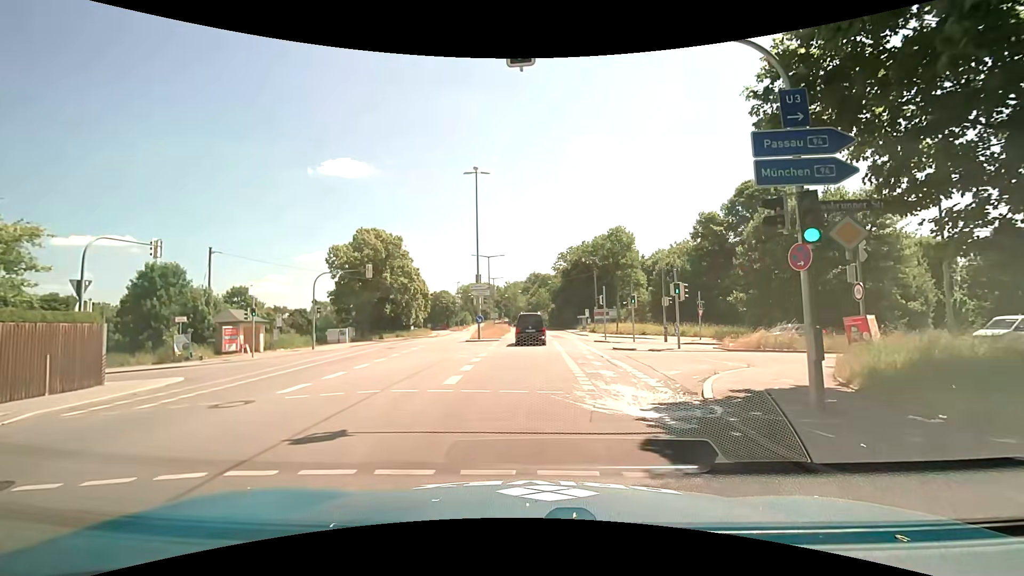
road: tertiary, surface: asphalt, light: Day
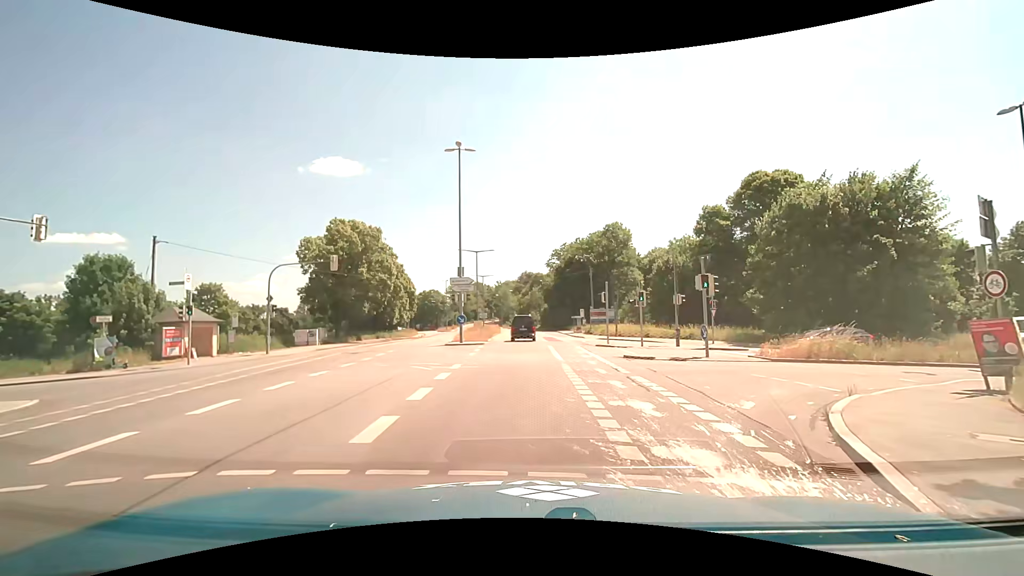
(0.0, +5.1) m; +2°
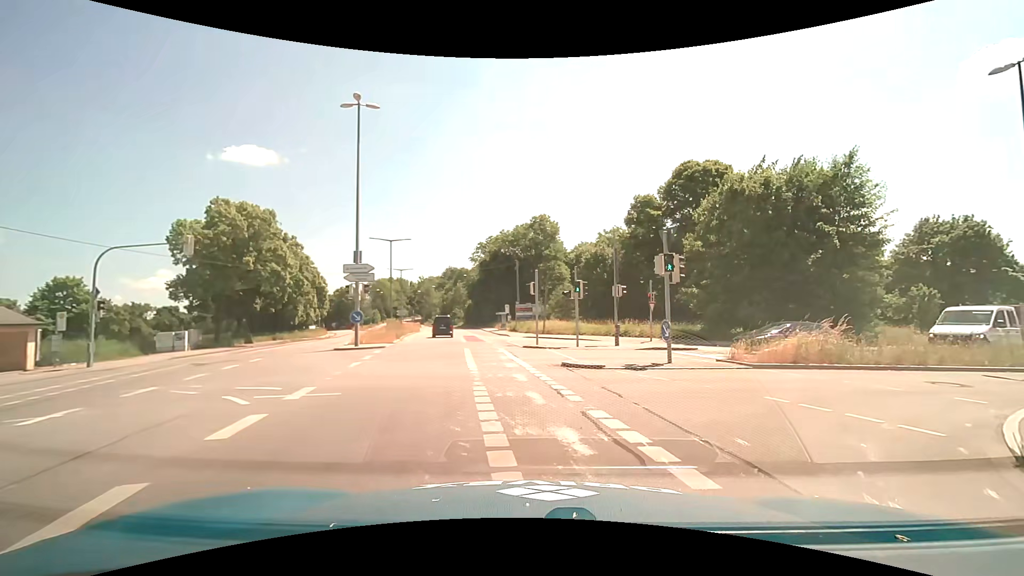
(+0.3, +5.6) m; +8°
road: tertiary_link
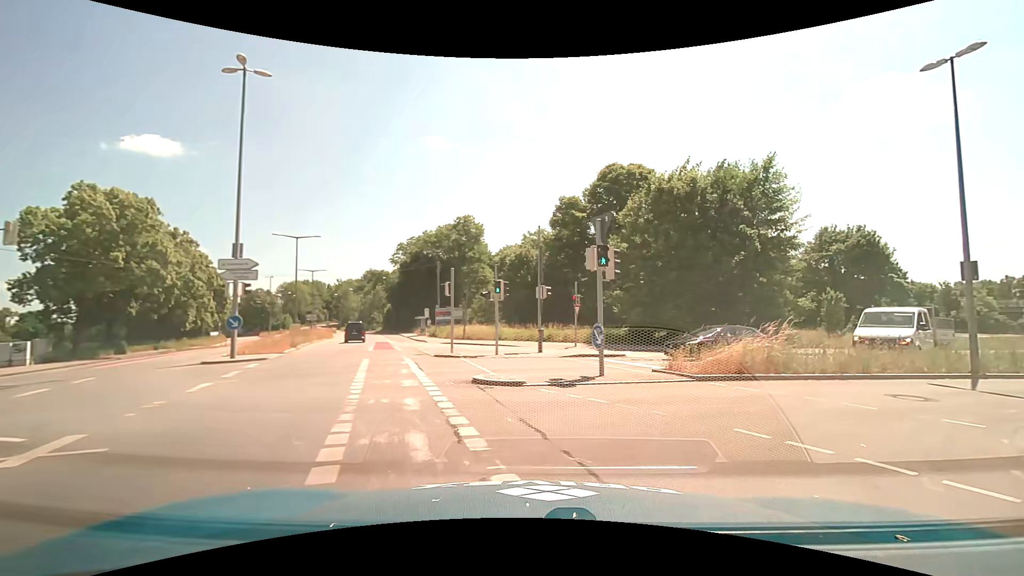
(+0.2, +2.8) m; +8°
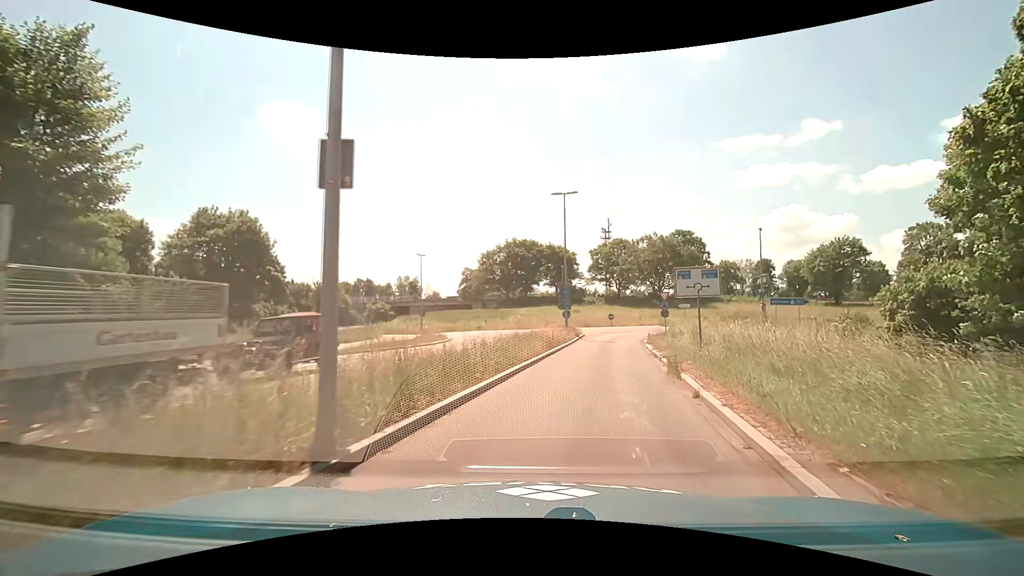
(+8.2, +12.7) m; +62°
(+1, +10) (+2, +20) (+4, +30) (+7, +39) (+13, +47) (+23, +48) (+32, +45) (+41, +40) (+50, +35) (+58, +31) m
